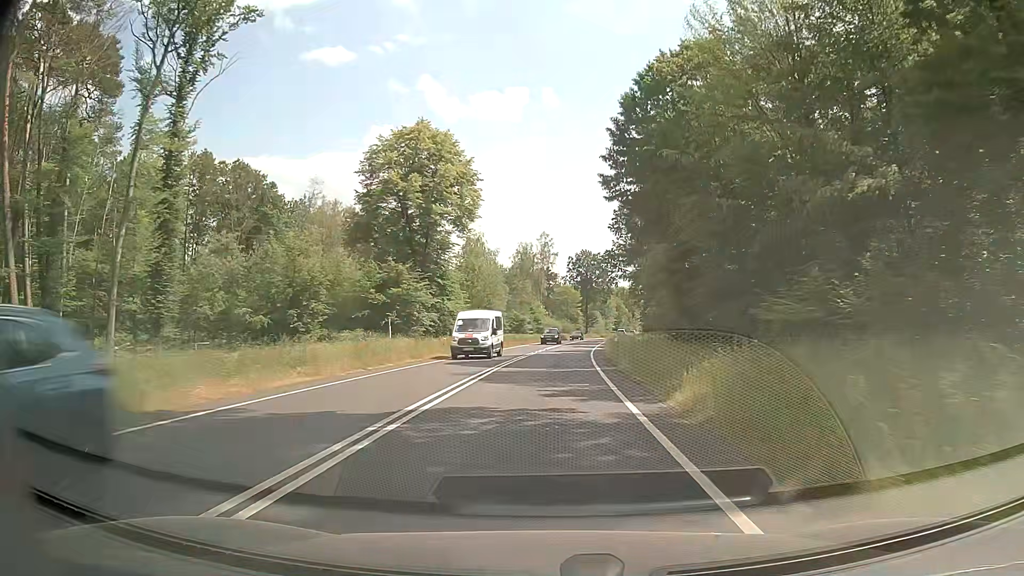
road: primary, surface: asphalt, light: Day
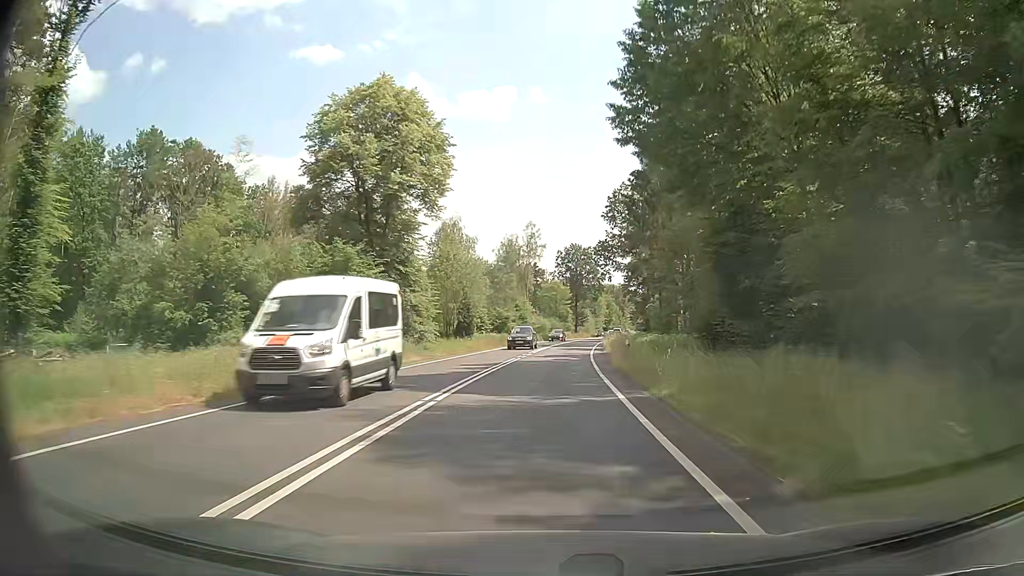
(+0.1, +10.4) m; +1°
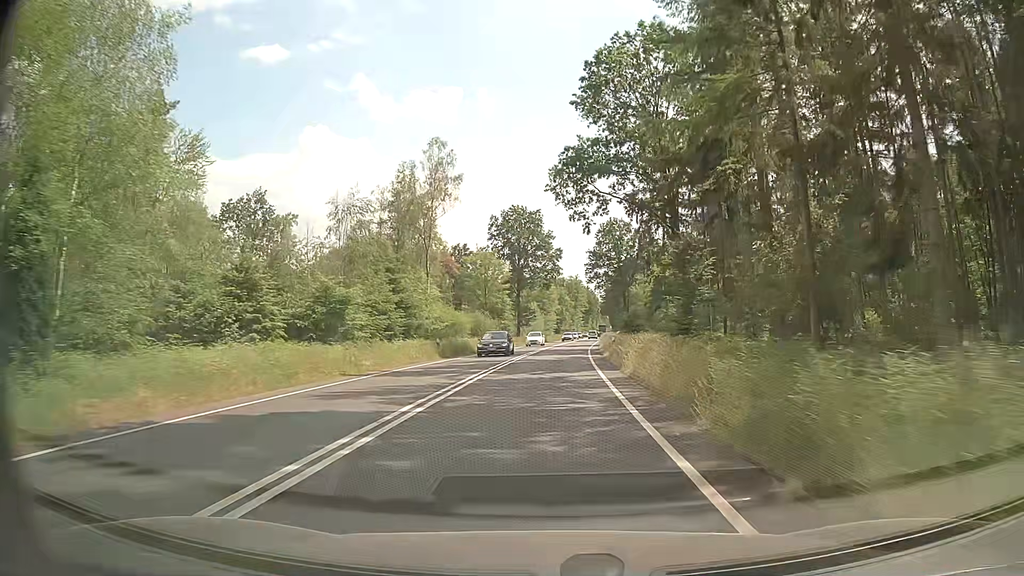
(+2.4, +51.4) m; +6°
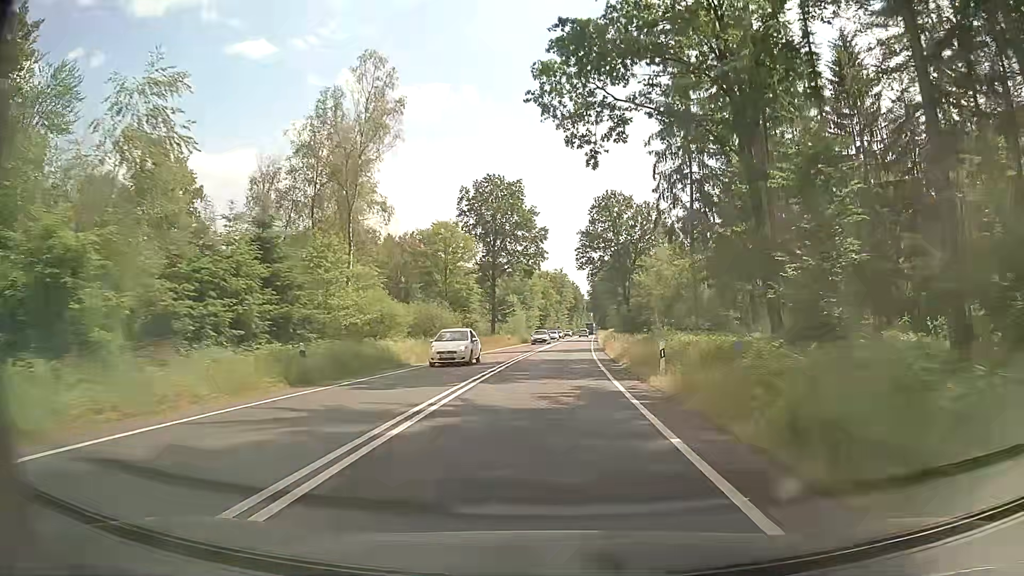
(-0.2, +20.4) m; 0°
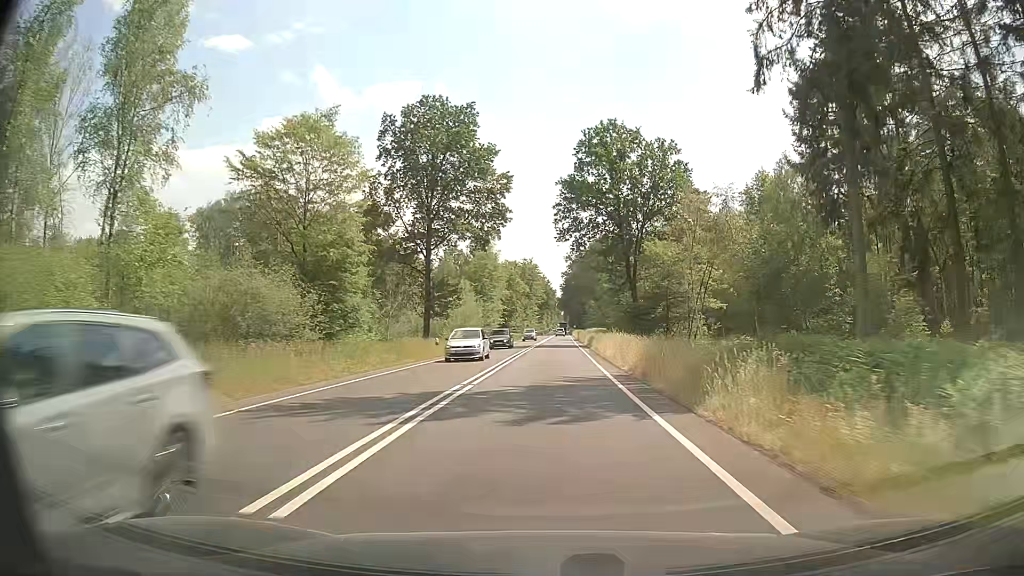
(+0.7, +30.4) m; +3°
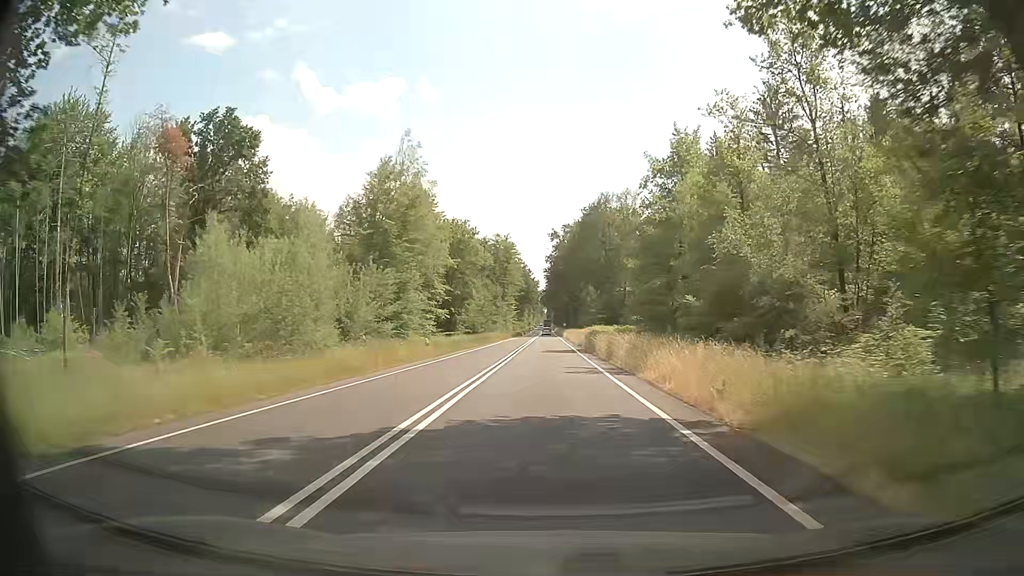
(+0.8, +50.2) m; +1°
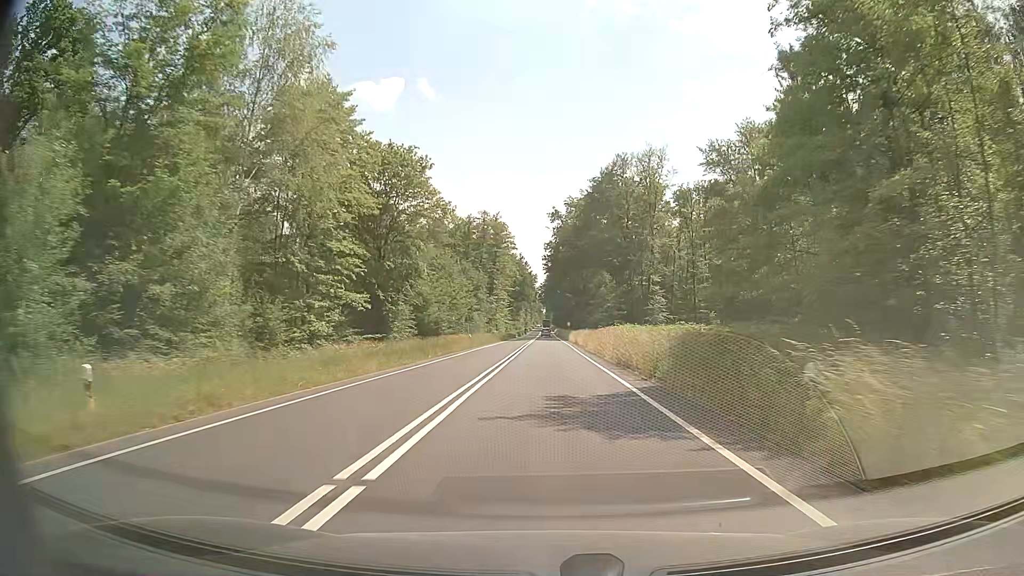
(0.0, +30.0) m; 0°
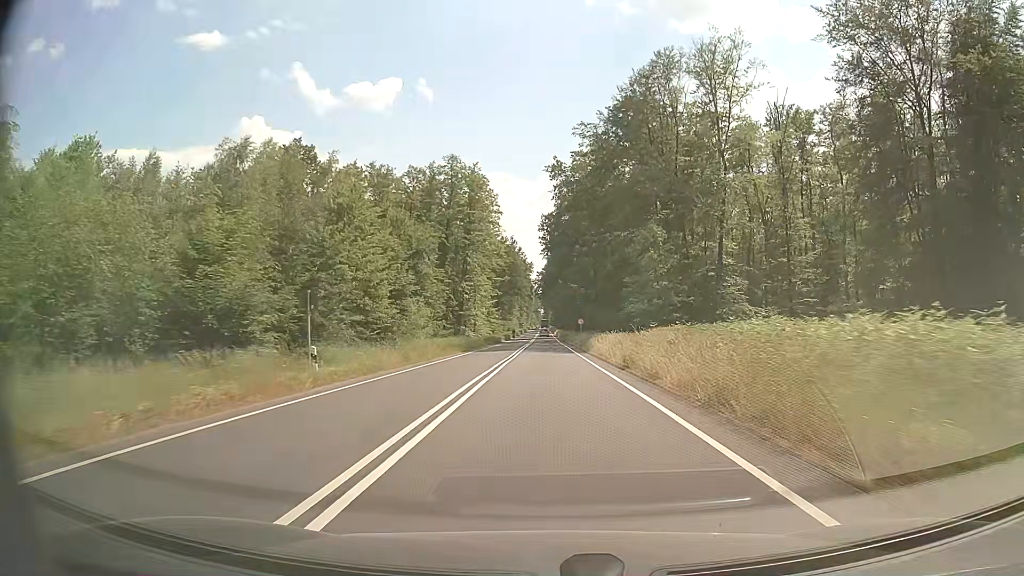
(+0.1, +40.0) m; 0°
(0, +10) (0, +20) (0, +30) (0, +40) (0, +50) (0, +60) (0, +70) (0, +80) (0, +90) (0, +100) m
